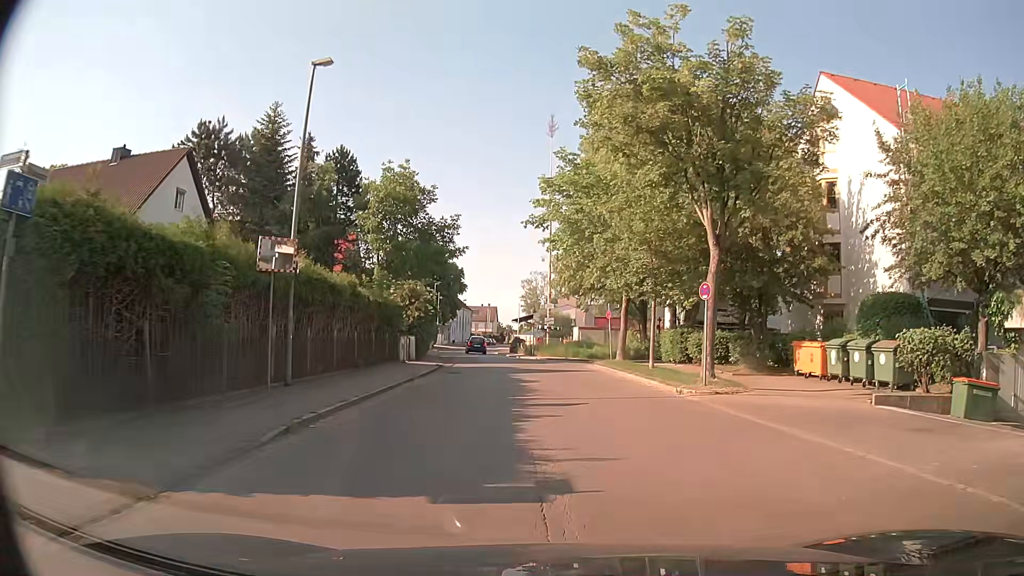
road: residential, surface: asphalt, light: Day
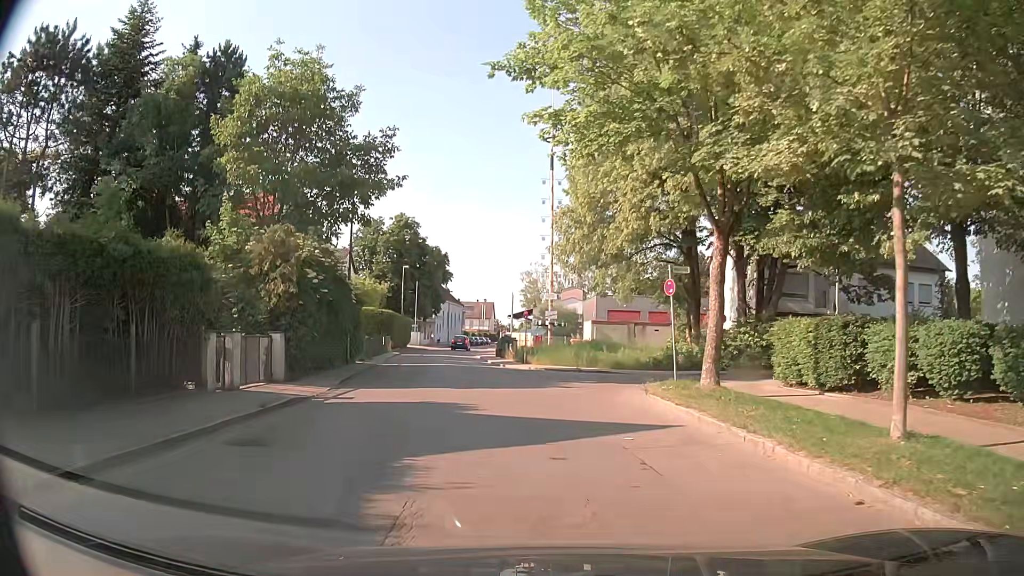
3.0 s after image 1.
(+0.4, +18.4) m; 0°
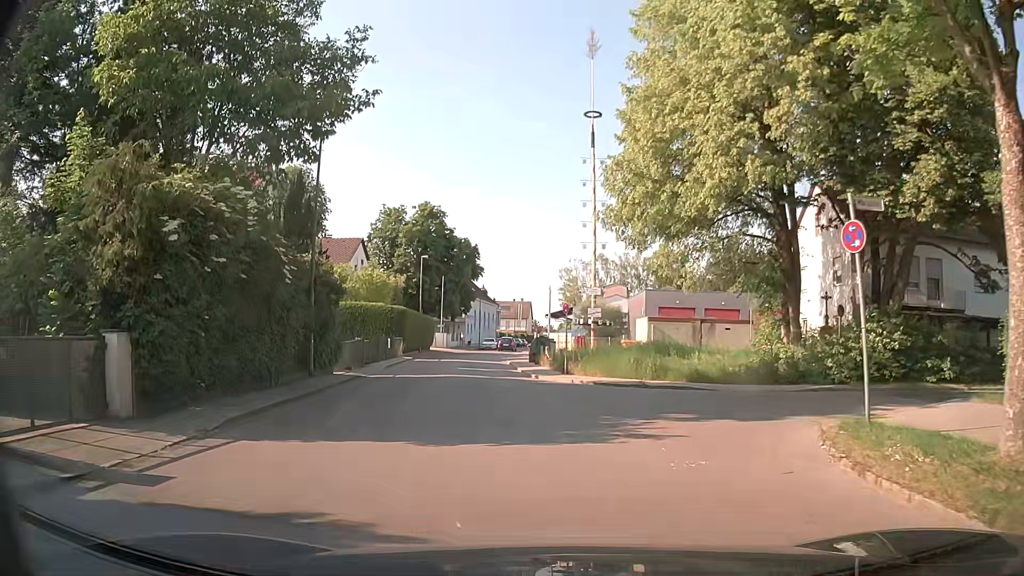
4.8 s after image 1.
(-0.2, +9.1) m; -2°
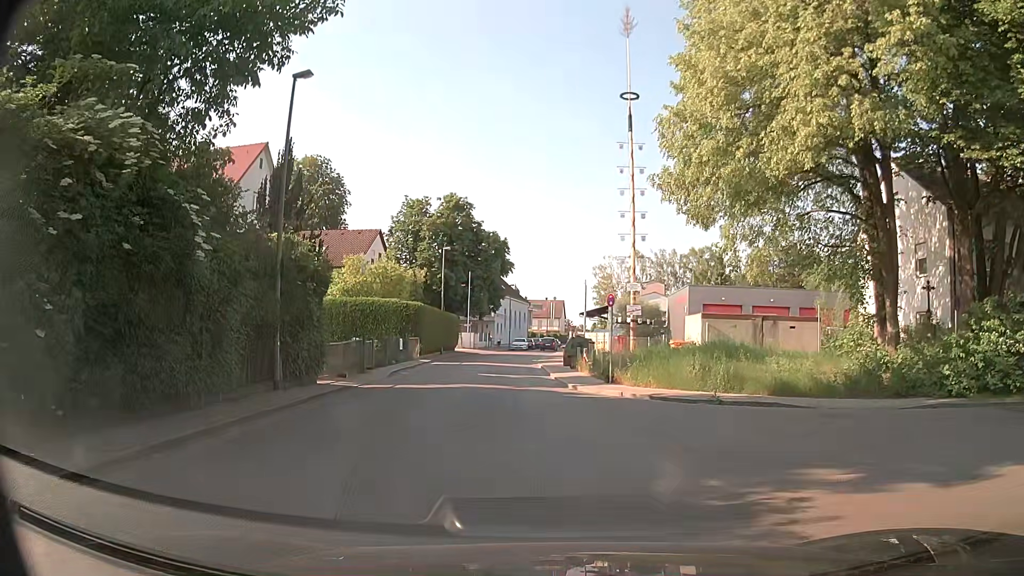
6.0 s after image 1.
(-0.2, +5.2) m; -3°
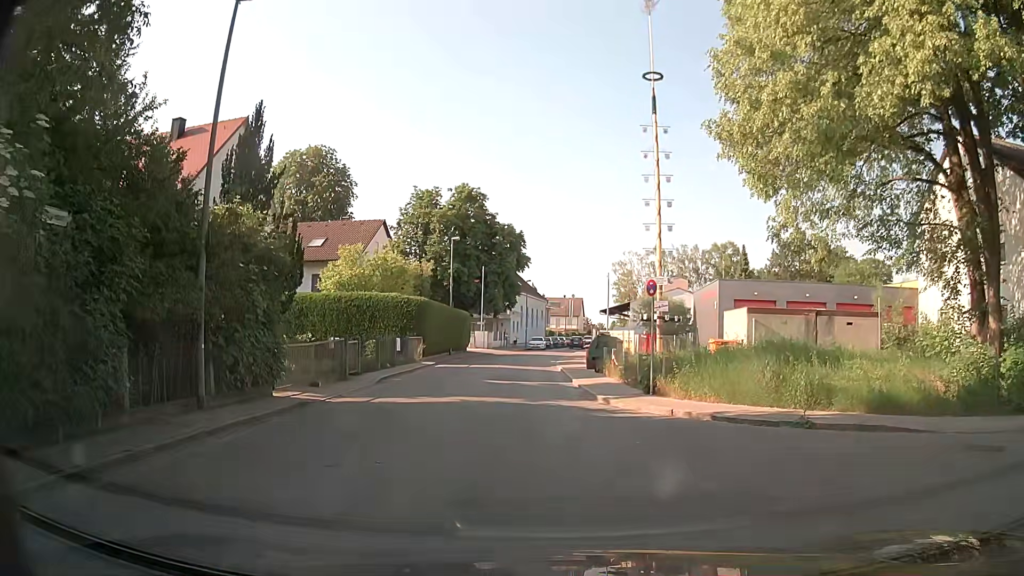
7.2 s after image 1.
(-0.2, +4.5) m; -2°
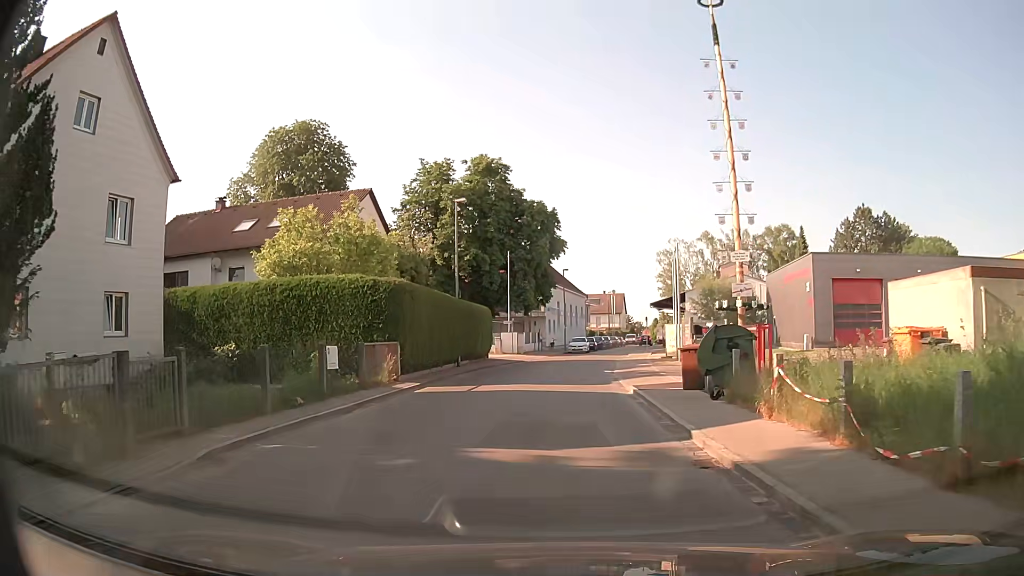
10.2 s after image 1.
(-0.5, +13.7) m; -3°
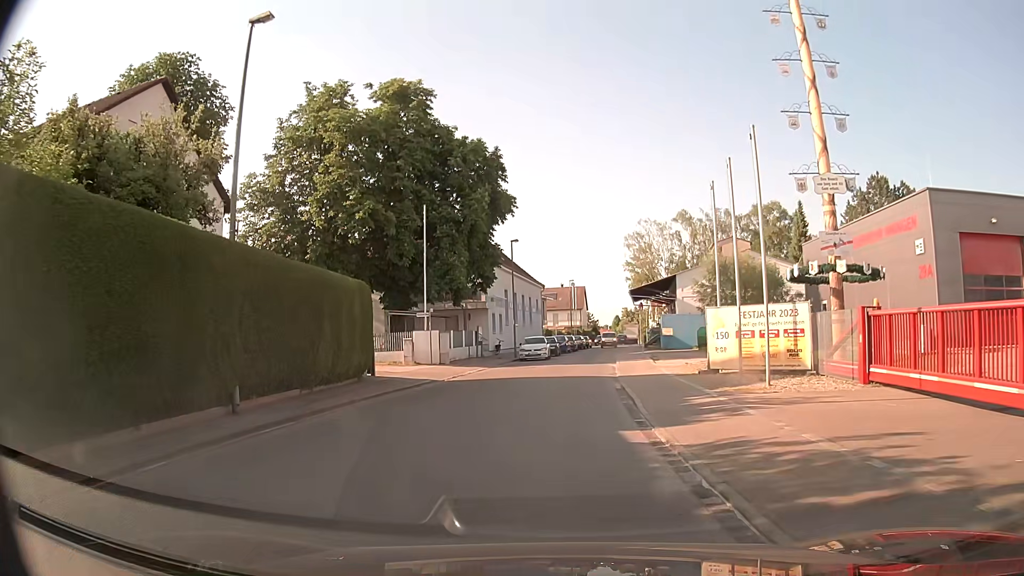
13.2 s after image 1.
(+0.6, +19.2) m; +4°
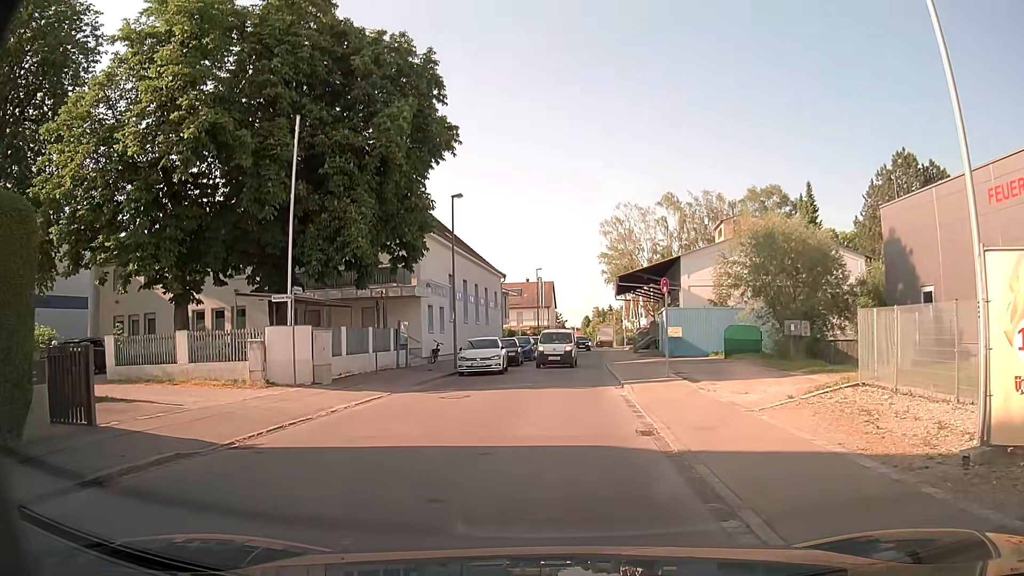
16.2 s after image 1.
(+0.3, +14.3) m; +4°
